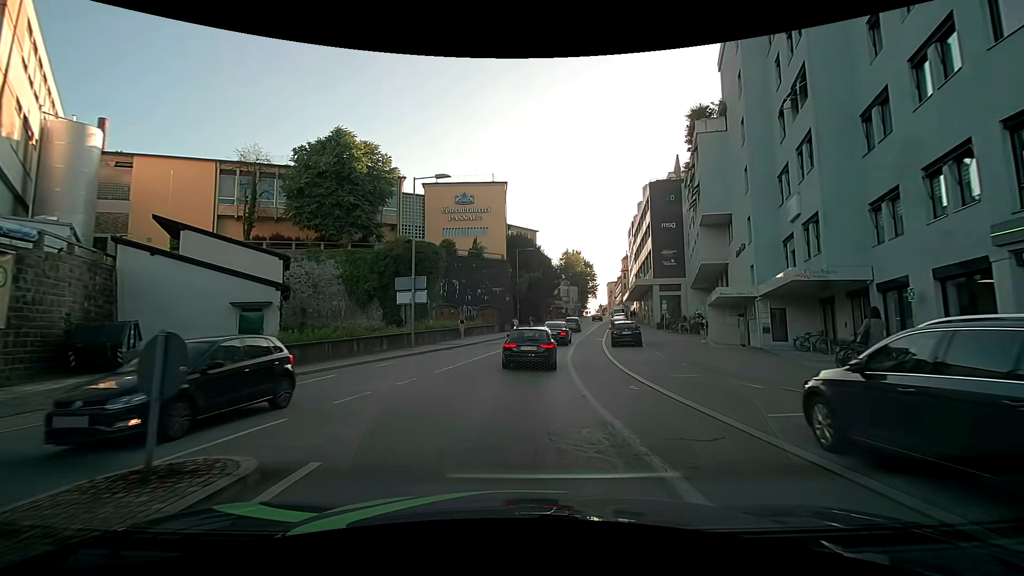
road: tertiary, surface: asphalt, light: Day
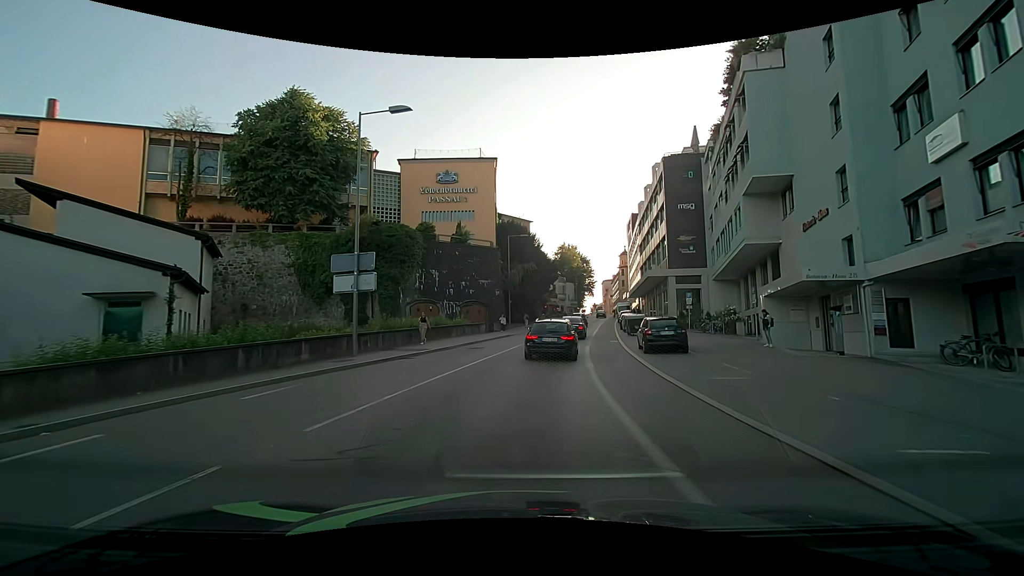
(+0.1, +9.1) m; 0°
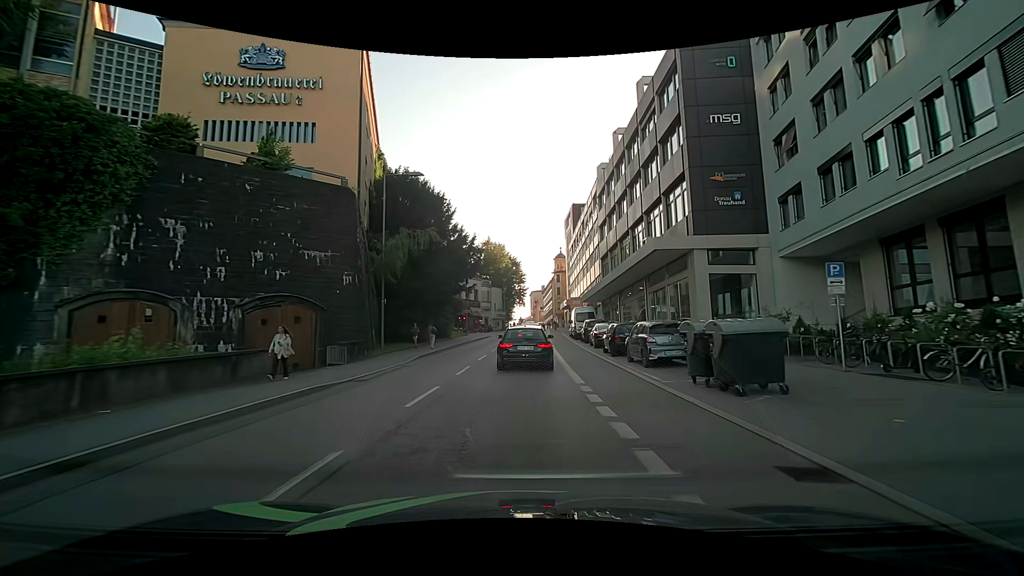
(+2.3, +26.4) m; +9°
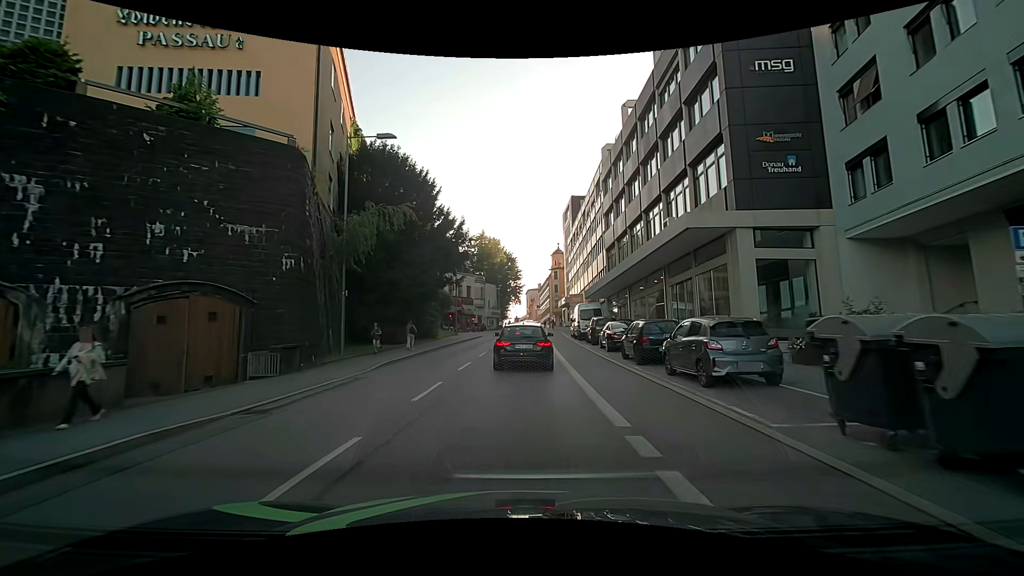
(0.0, +5.5) m; 0°
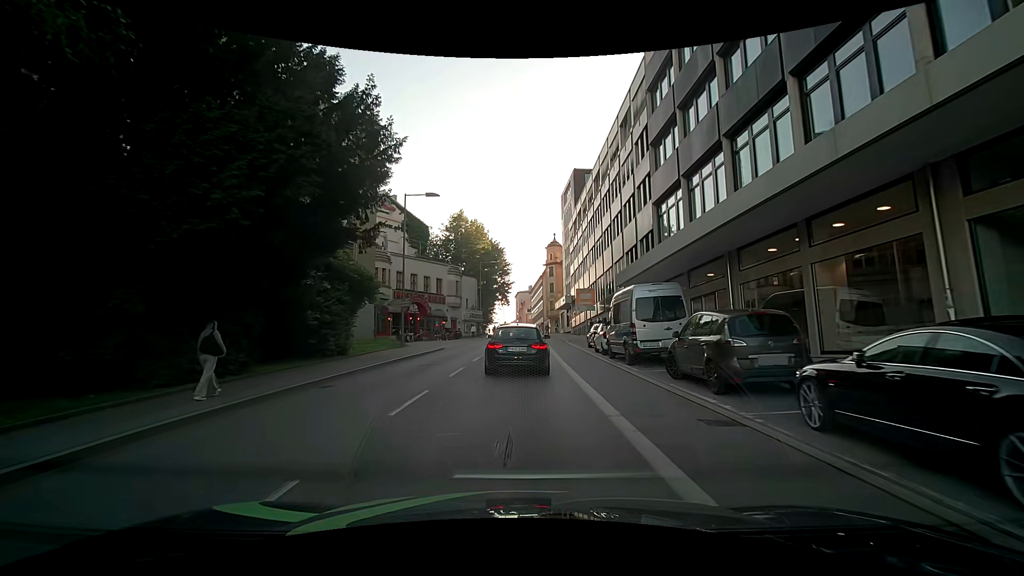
(+0.4, +19.5) m; +1°
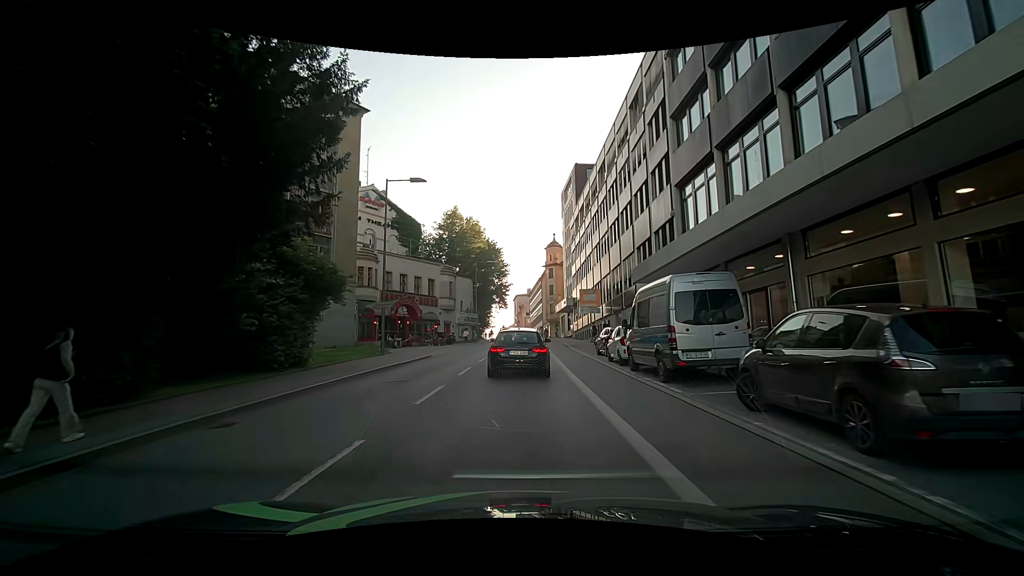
(0.0, +4.2) m; 0°
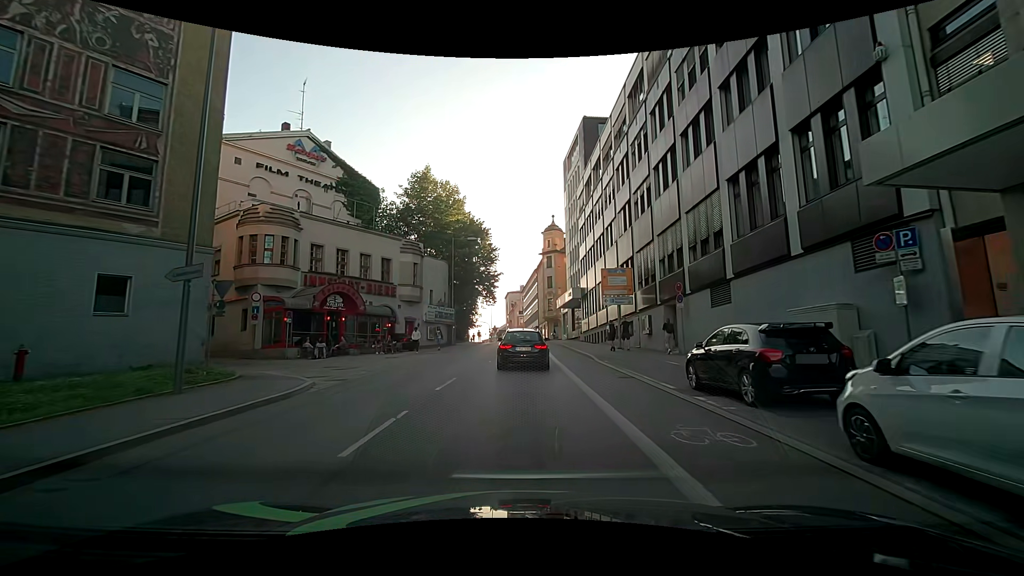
(0.0, +15.9) m; +1°
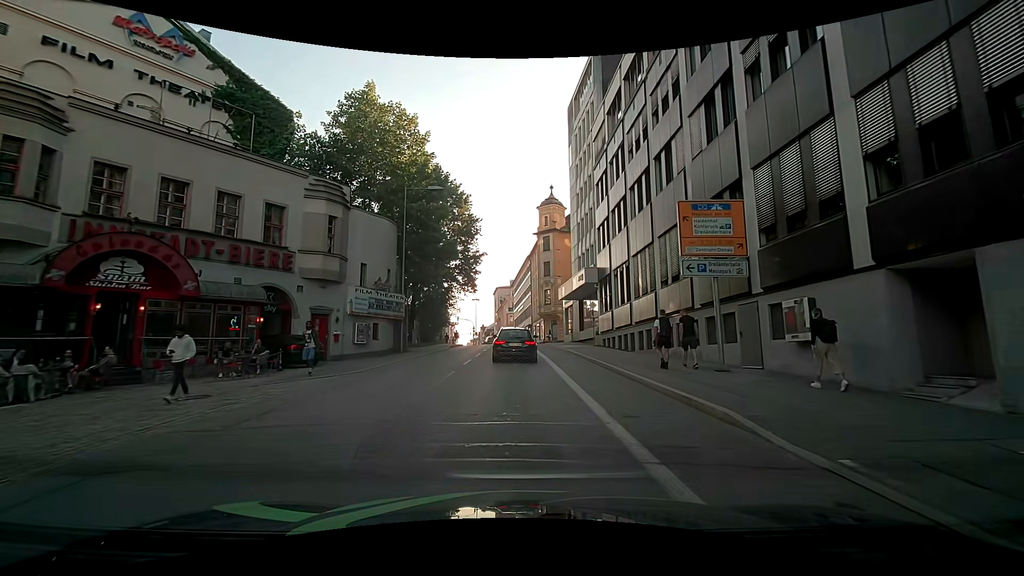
(+0.3, +16.6) m; 0°
(0, +10) (+1, +20) (+1, +30) (+1, +40) (+1, +50) (+1, +60) (0, +70) (-2, +80) (-6, +89) (-10, +98) m
